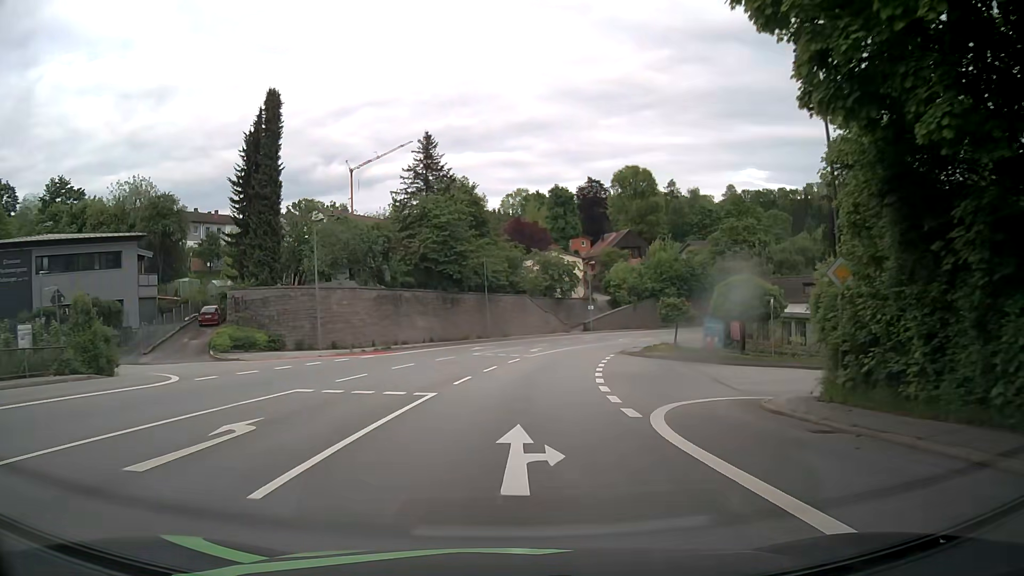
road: primary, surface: asphalt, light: Day
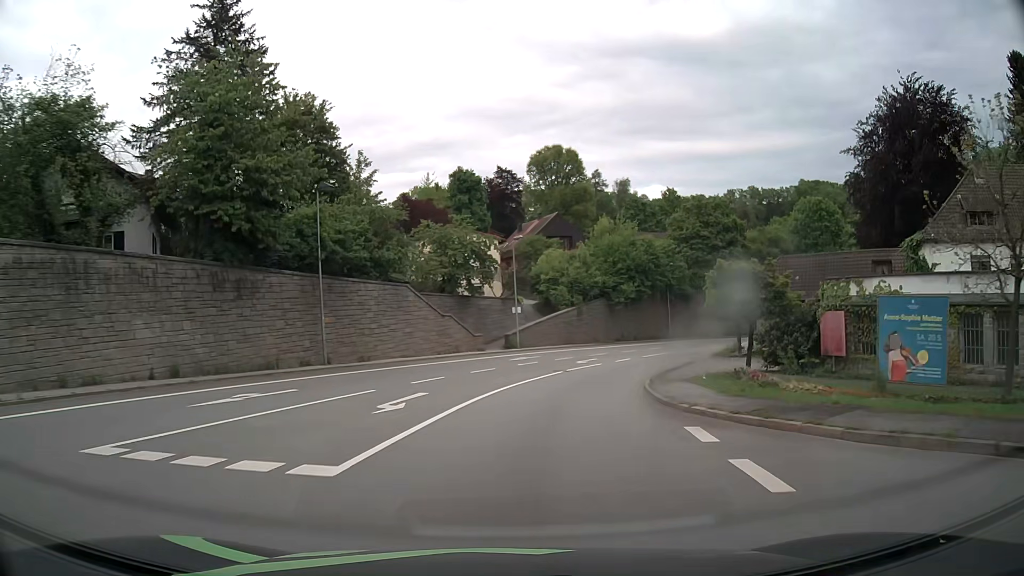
(+1.7, +30.8) m; +8°
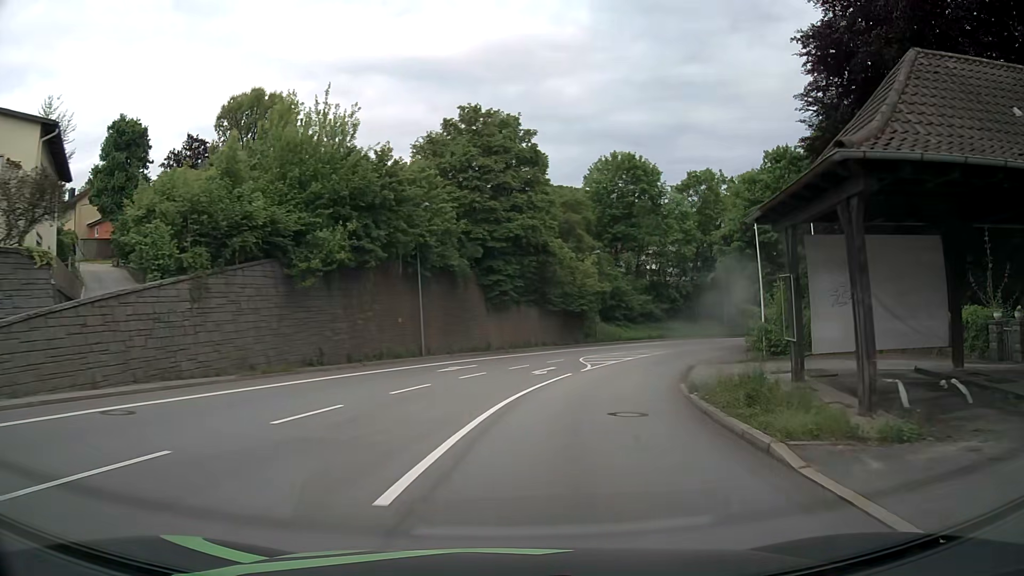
(+6.7, +37.6) m; +23°
(+1, +10) (+2, +20) (+5, +29) (+8, +39) (+13, +48) (+18, +56) (+24, +64) (+31, +72) (+38, +79) (+46, +85) m
